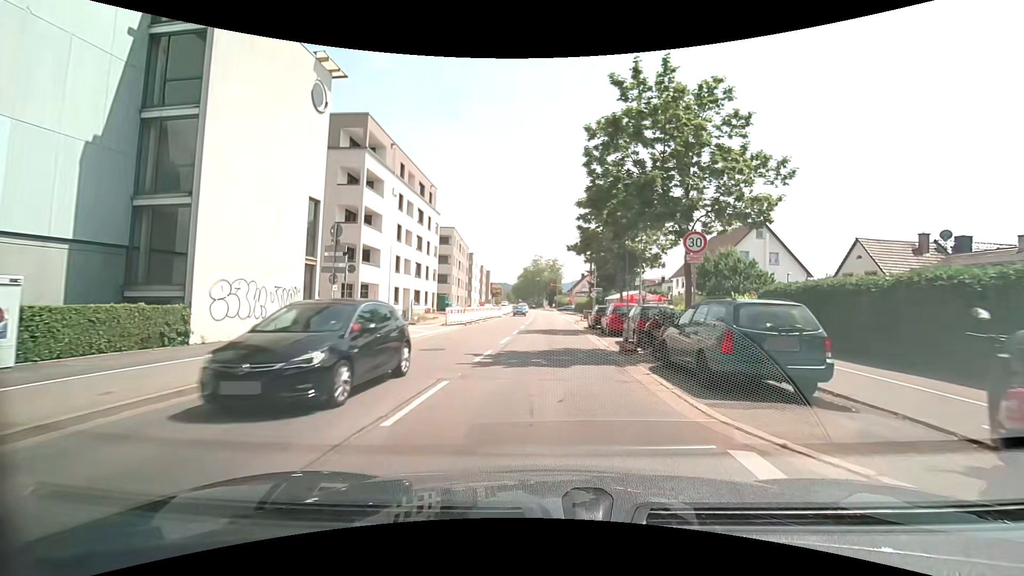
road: secondary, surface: asphalt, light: Day
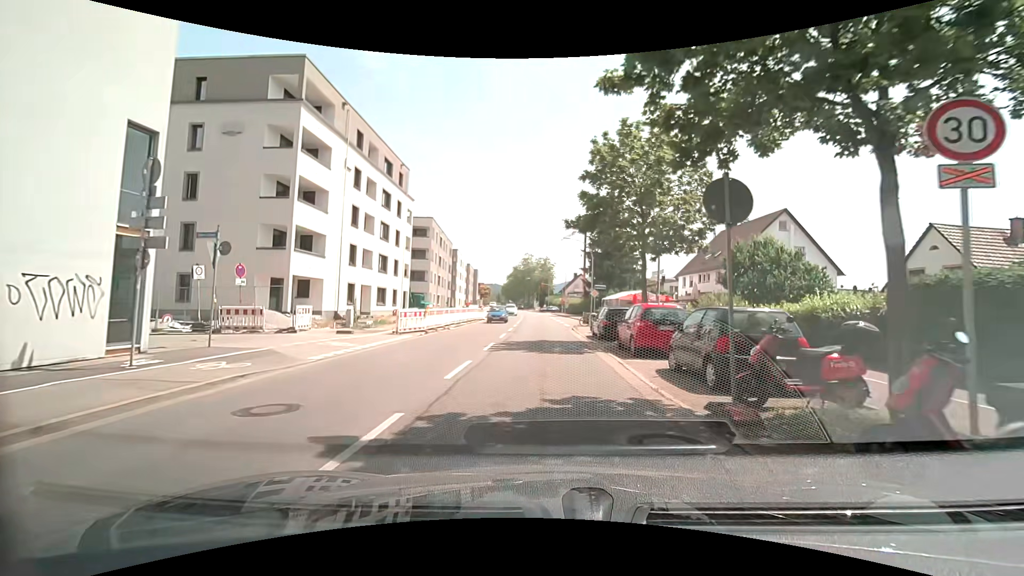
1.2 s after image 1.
(+0.1, +8.5) m; +1°
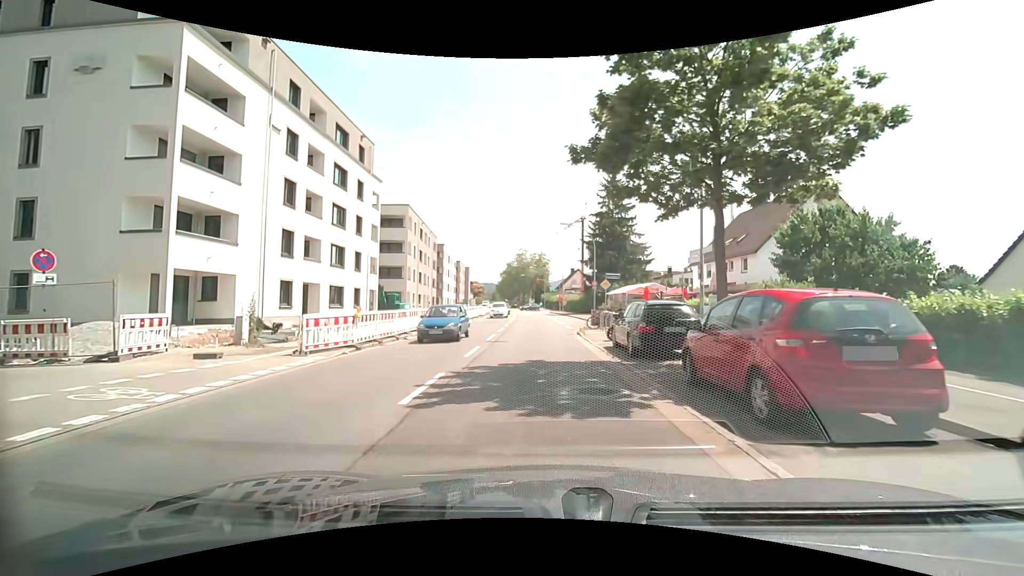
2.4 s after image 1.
(+0.1, +8.5) m; +1°
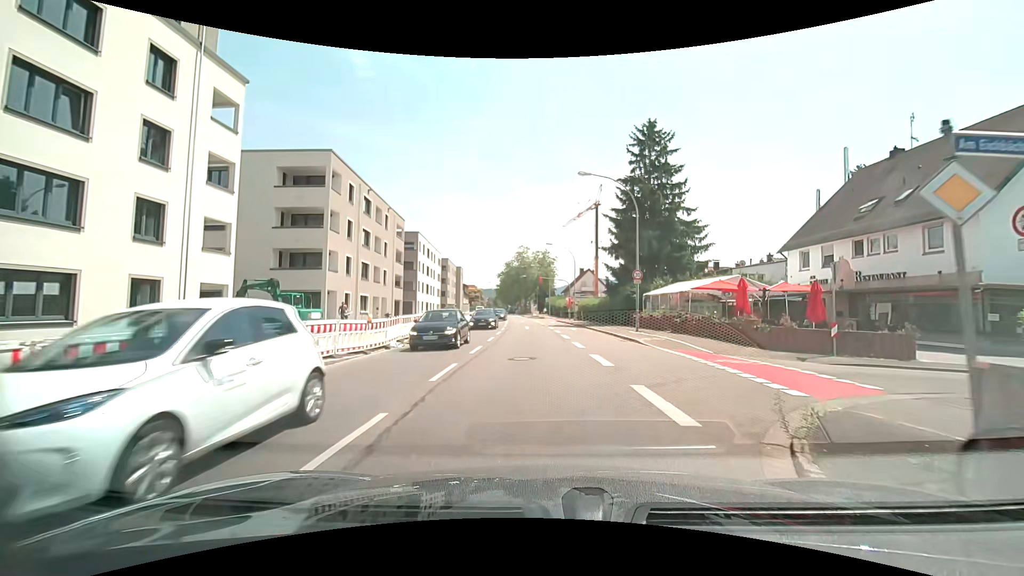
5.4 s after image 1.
(-0.2, +21.4) m; 0°
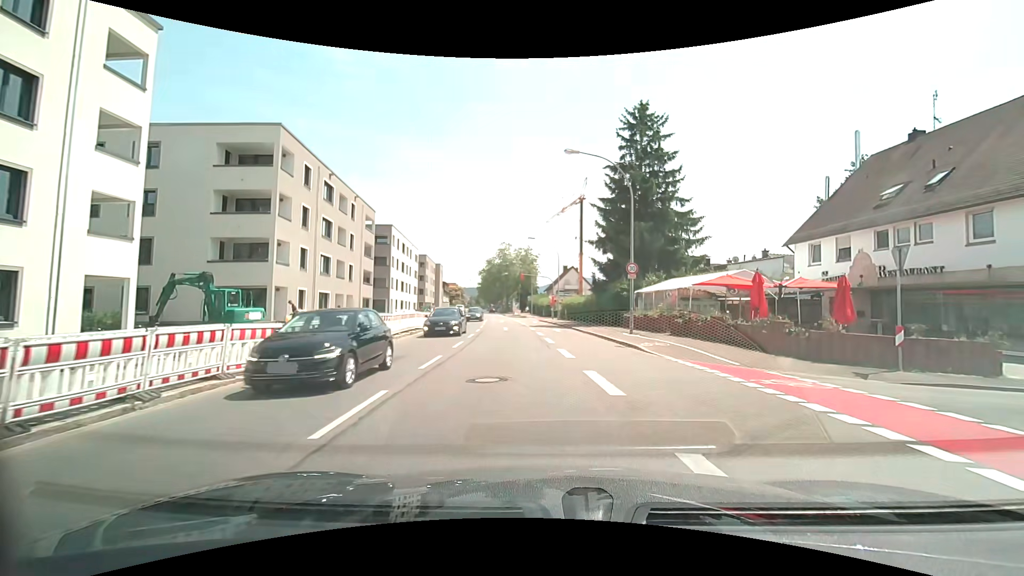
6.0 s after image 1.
(0.0, +4.2) m; +1°
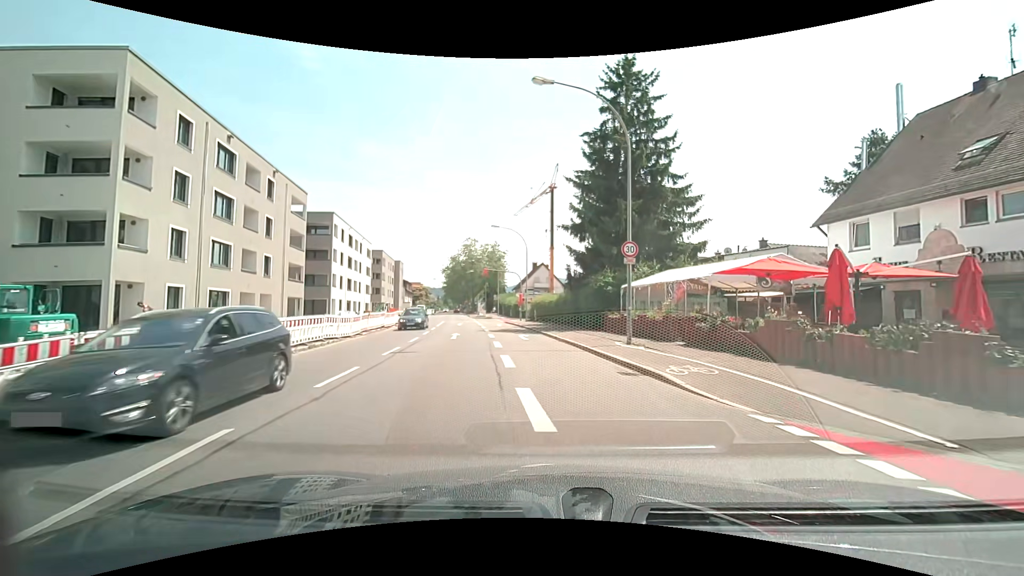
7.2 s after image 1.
(+0.2, +8.4) m; +4°
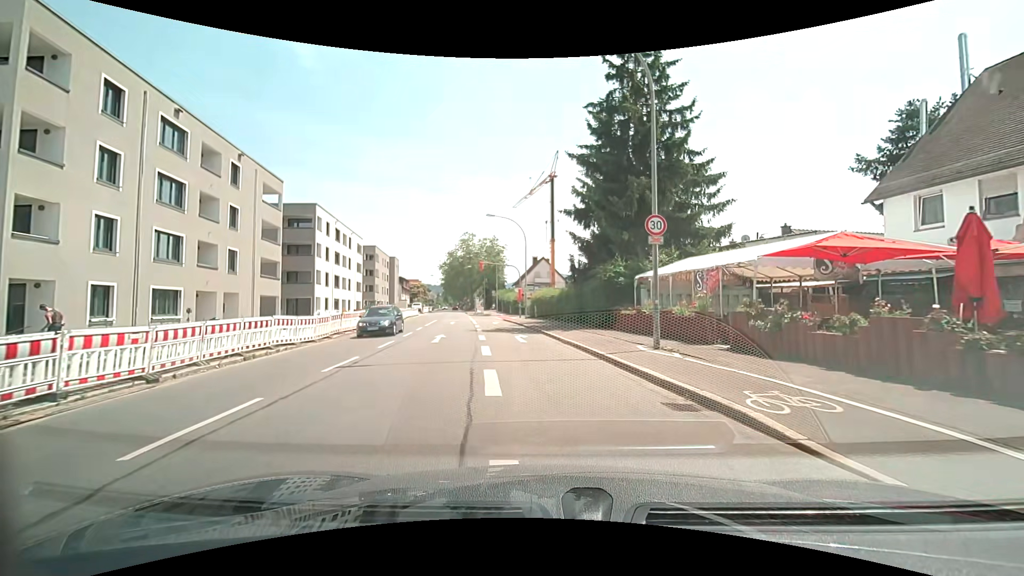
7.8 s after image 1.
(0.0, +4.2) m; 0°
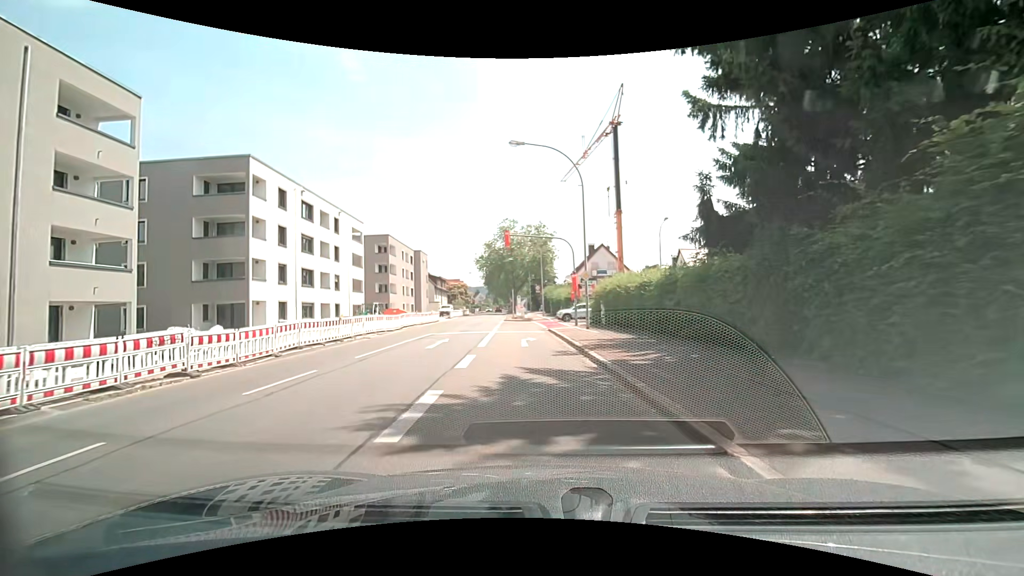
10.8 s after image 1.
(-1.0, +20.6) m; -6°
(0, +10) (-1, +20) (-2, +30) (+1, +39) (+10, +43) (+20, +44) (+30, +44) (+40, +45) (+50, +46) (+60, +46) m
